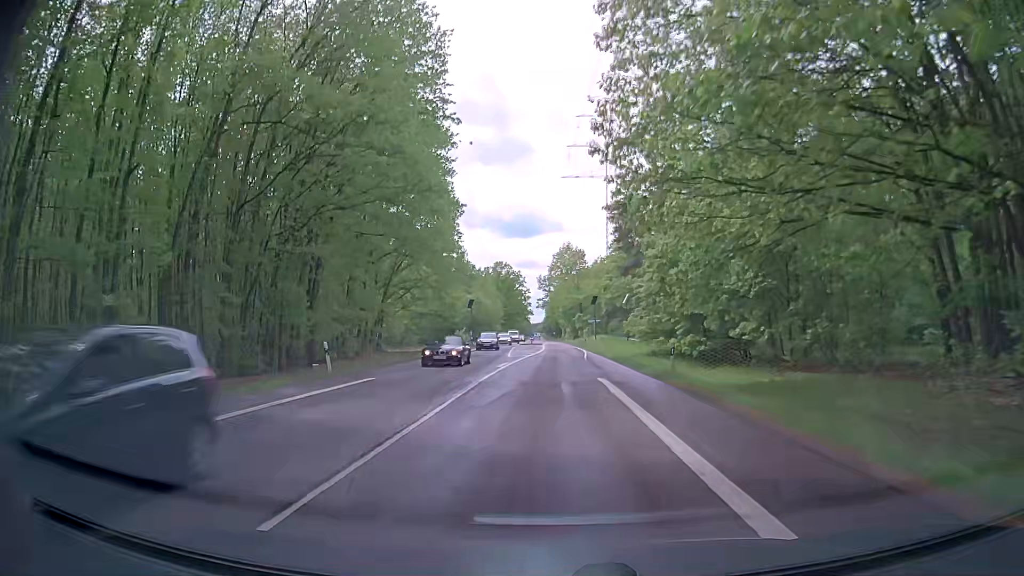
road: secondary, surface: asphalt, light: Day
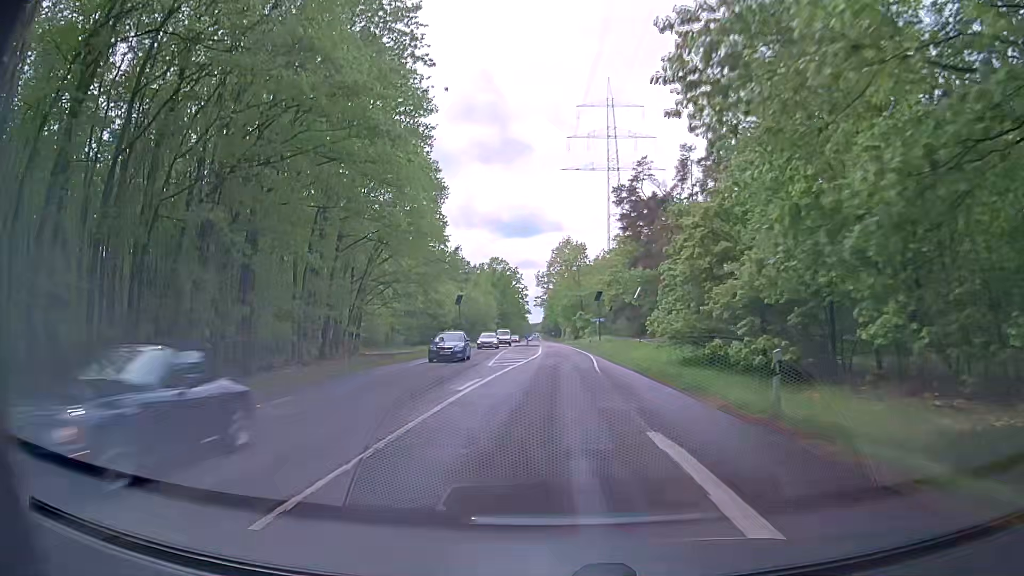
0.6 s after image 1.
(0.0, +11.0) m; -1°
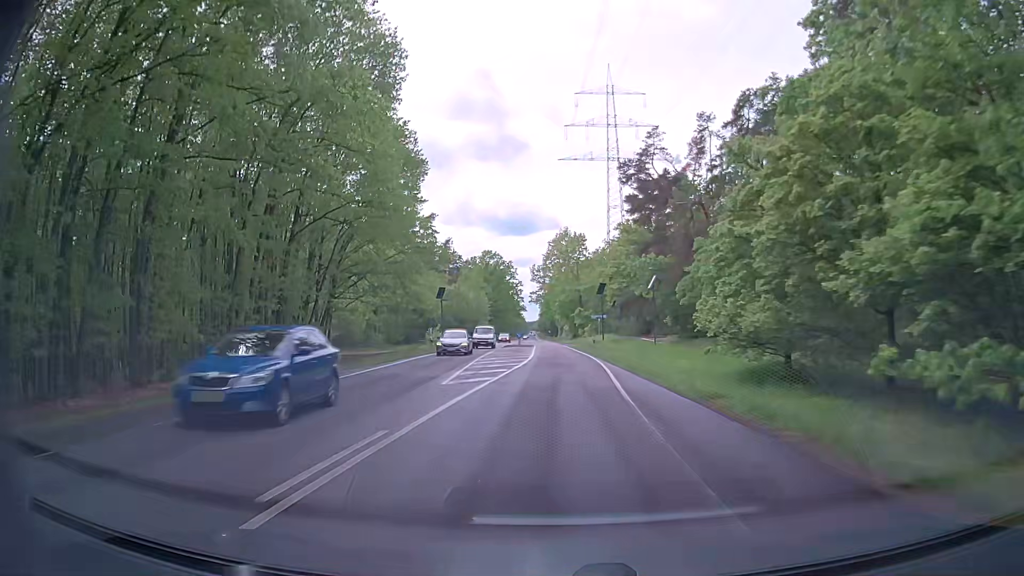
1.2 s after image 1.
(+0.1, +11.0) m; +1°
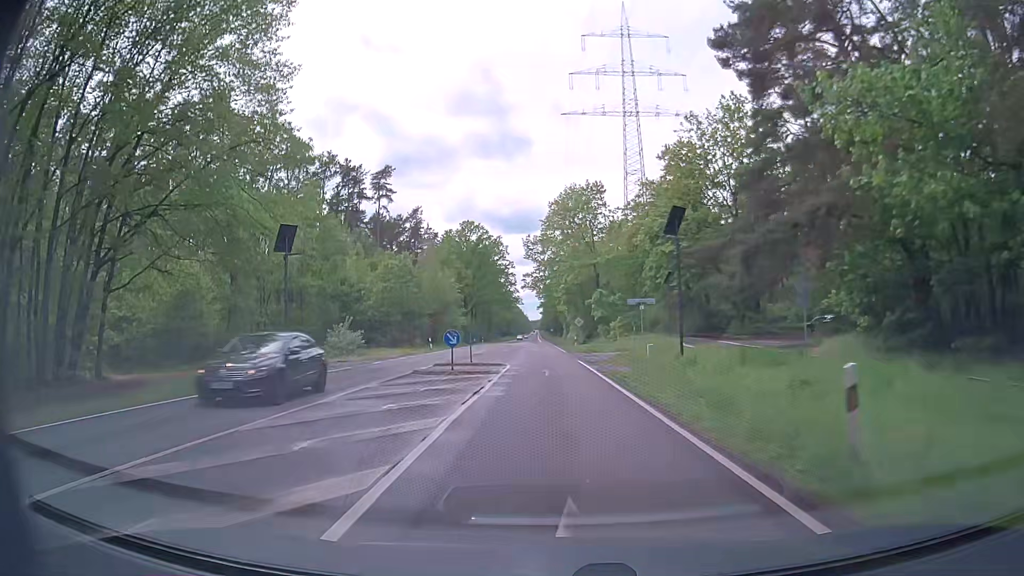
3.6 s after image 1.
(-0.1, +43.9) m; -1°
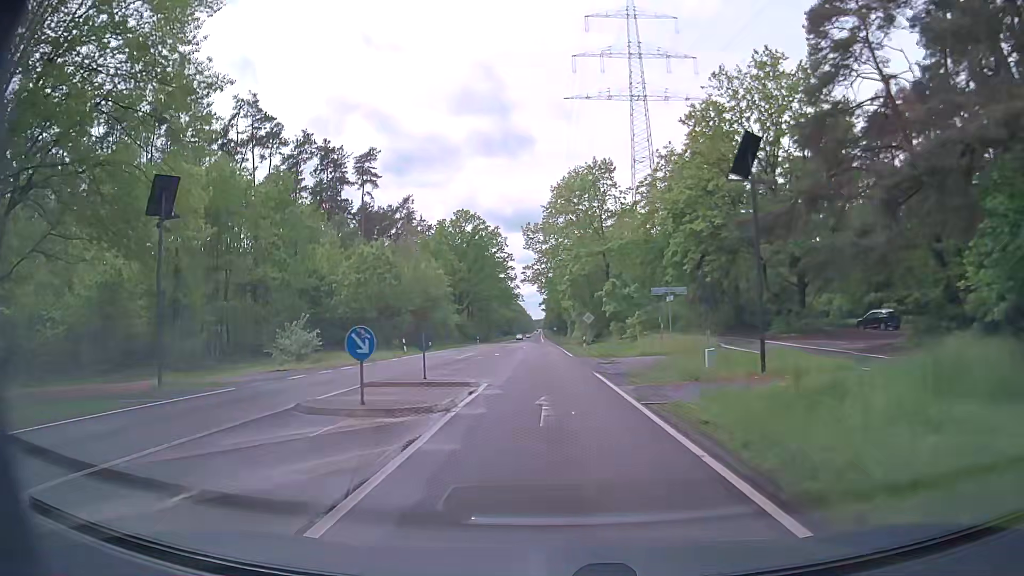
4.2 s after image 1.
(0.0, +11.0) m; 0°
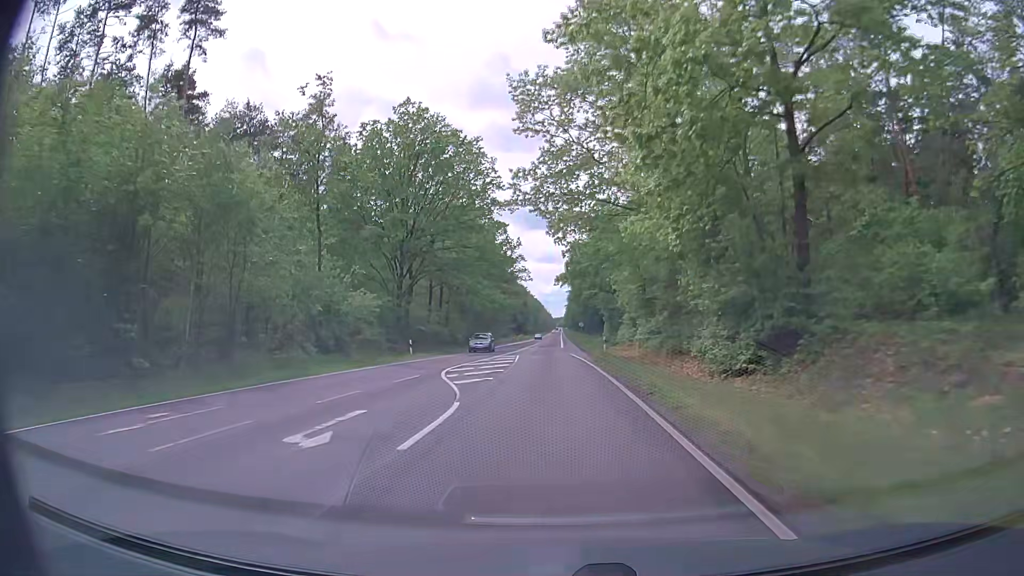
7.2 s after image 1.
(-0.7, +54.9) m; -2°
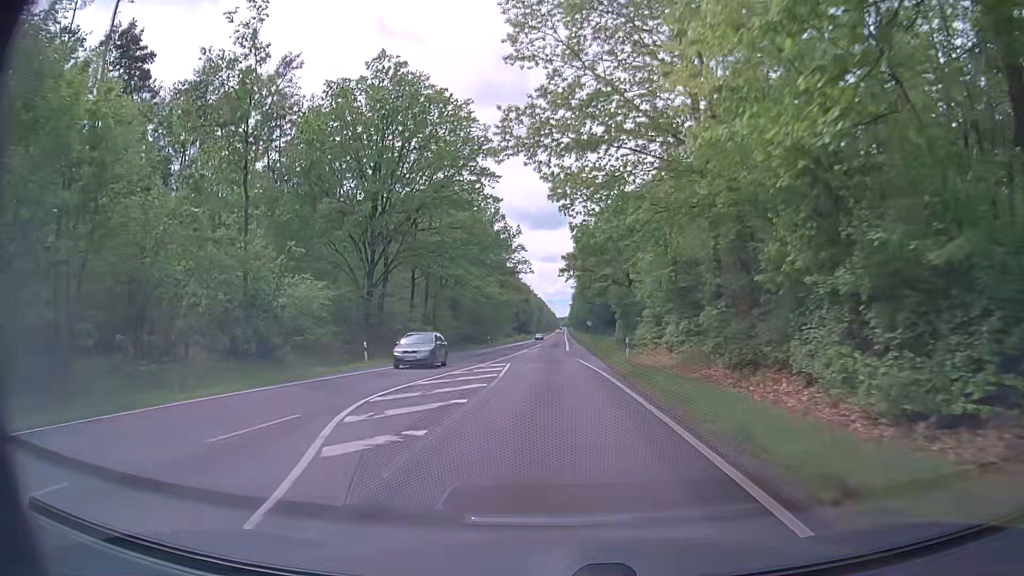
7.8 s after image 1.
(0.0, +11.0) m; -1°
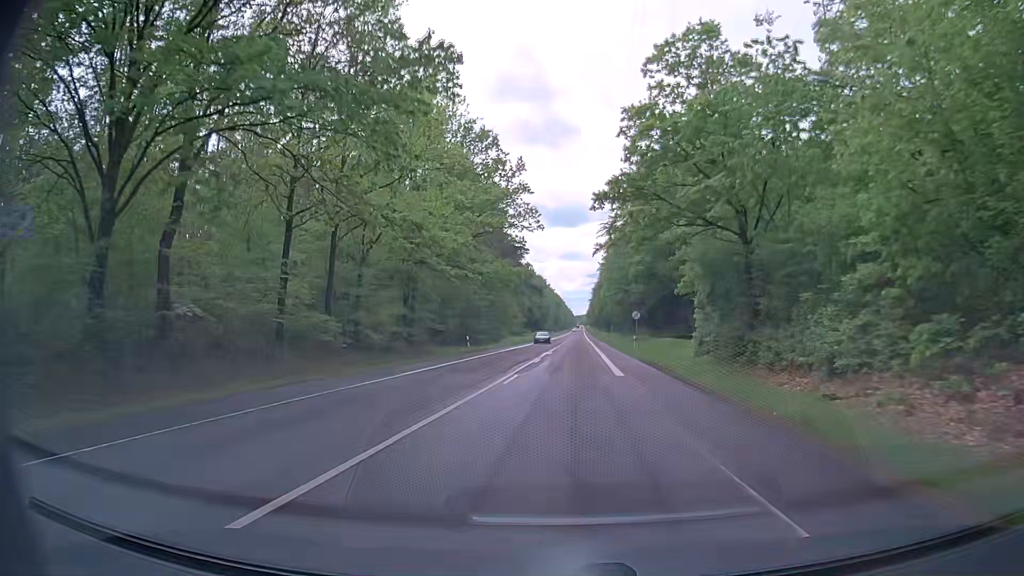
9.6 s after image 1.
(-0.3, +32.9) m; -1°
(0, +10) (+1, +20) (+1, +30) (+1, +40) (+2, +50) (+2, +60) (+3, +70) (+3, +80) (+4, +90) (+4, +100) m
